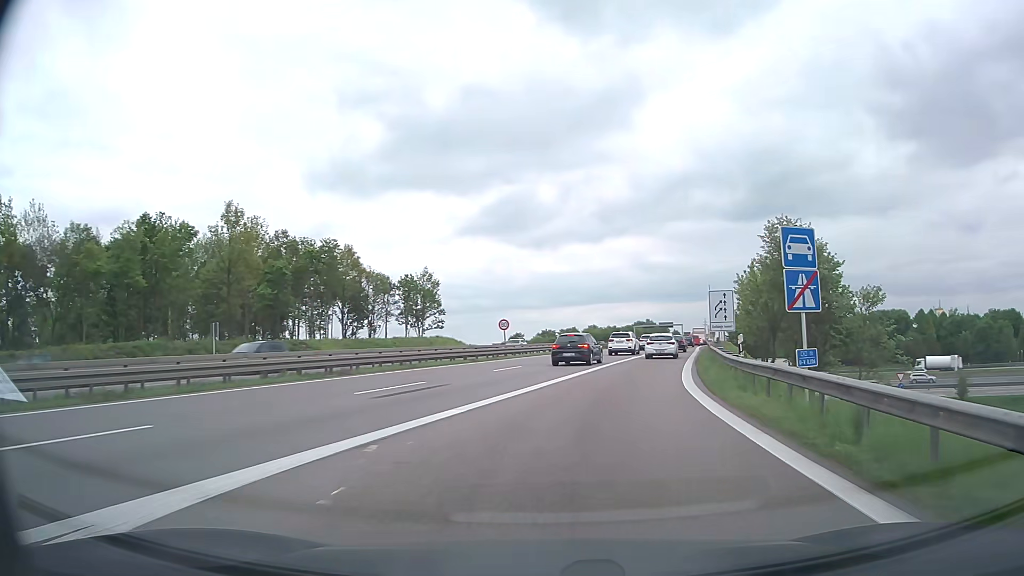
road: motorway_link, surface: asphalt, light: Day
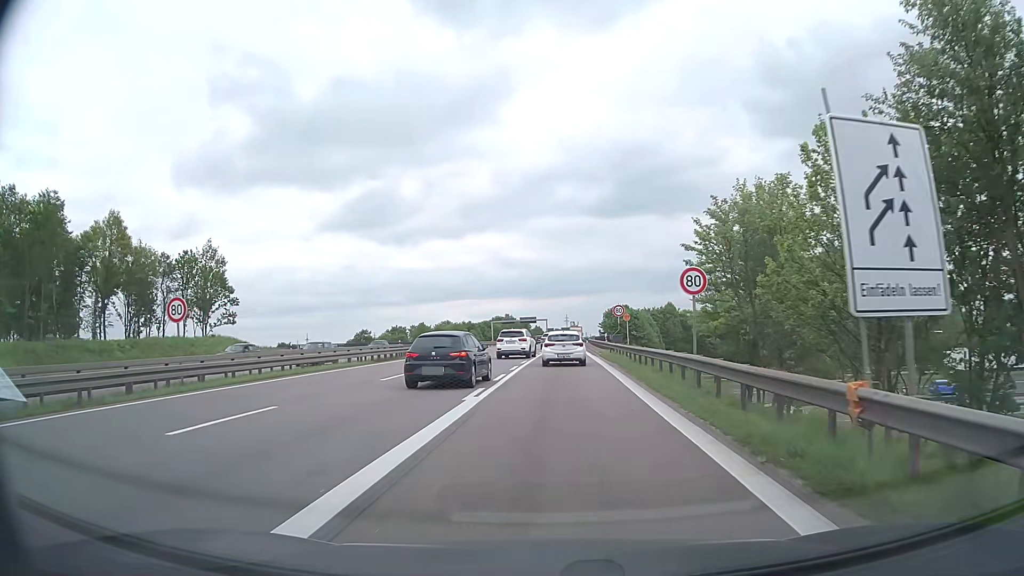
(+4.2, +26.9) m; +13°
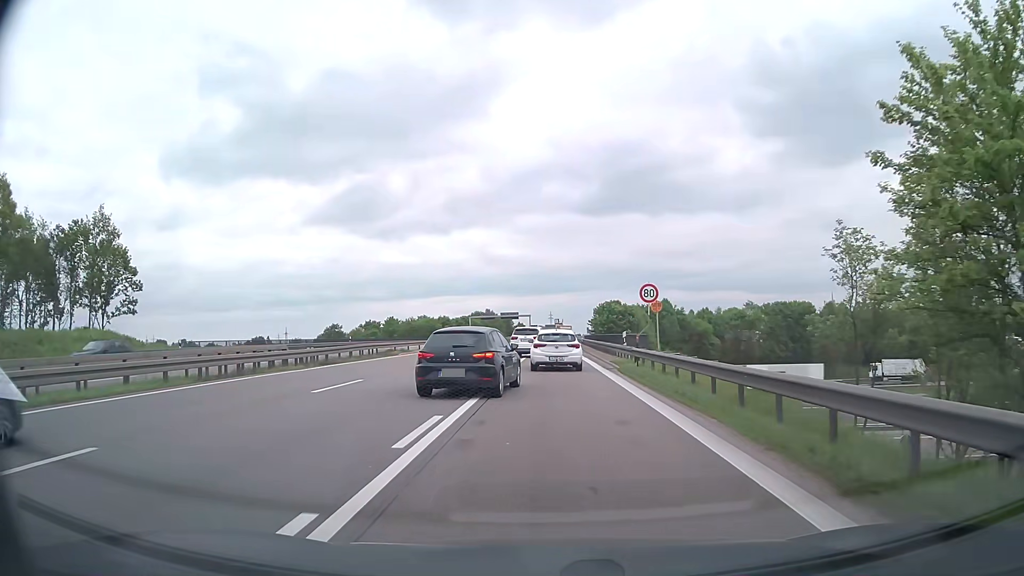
(+0.3, +17.8) m; +2°
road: trunk
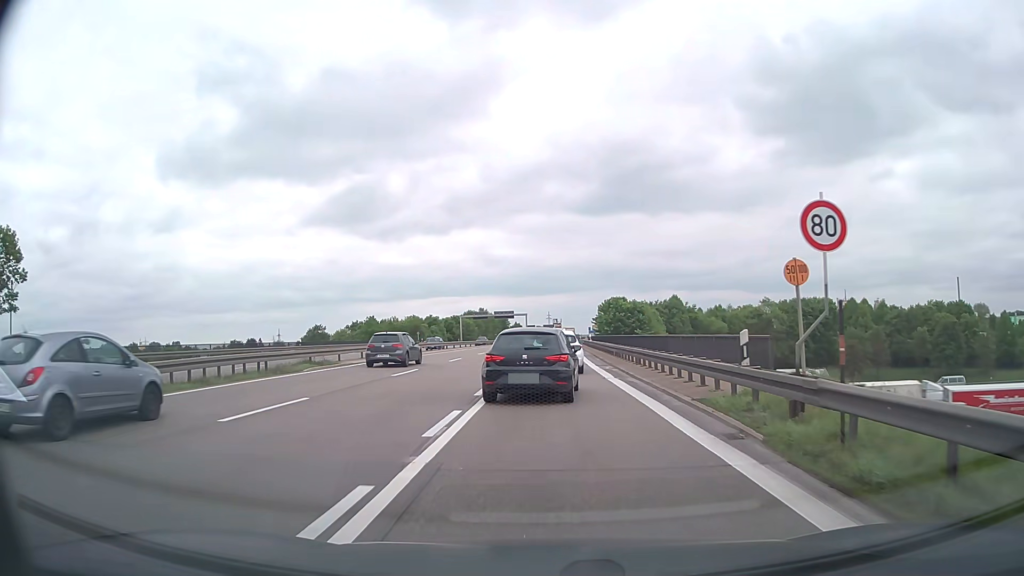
(0.0, +16.6) m; 0°
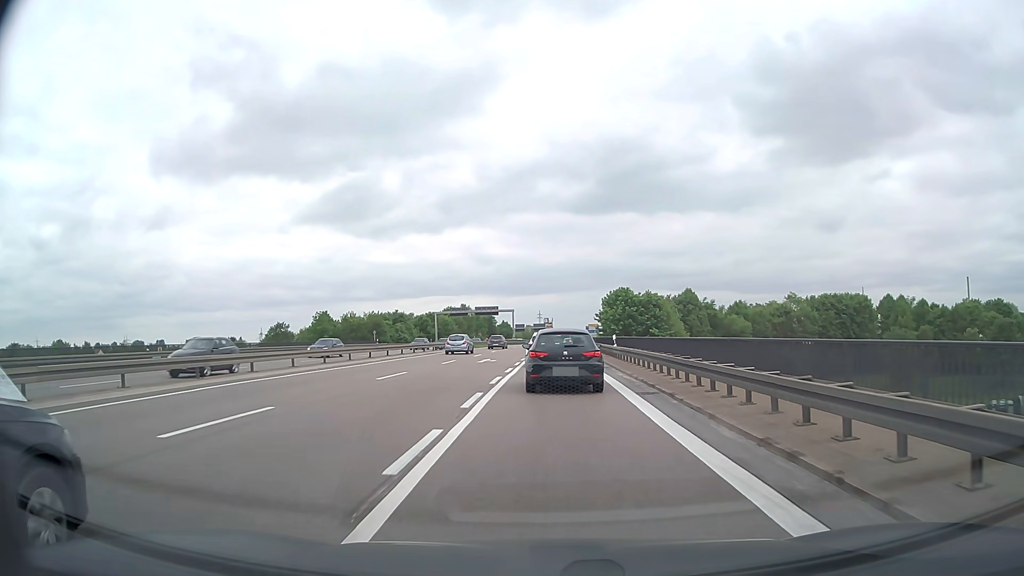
(+0.2, +26.1) m; +1°
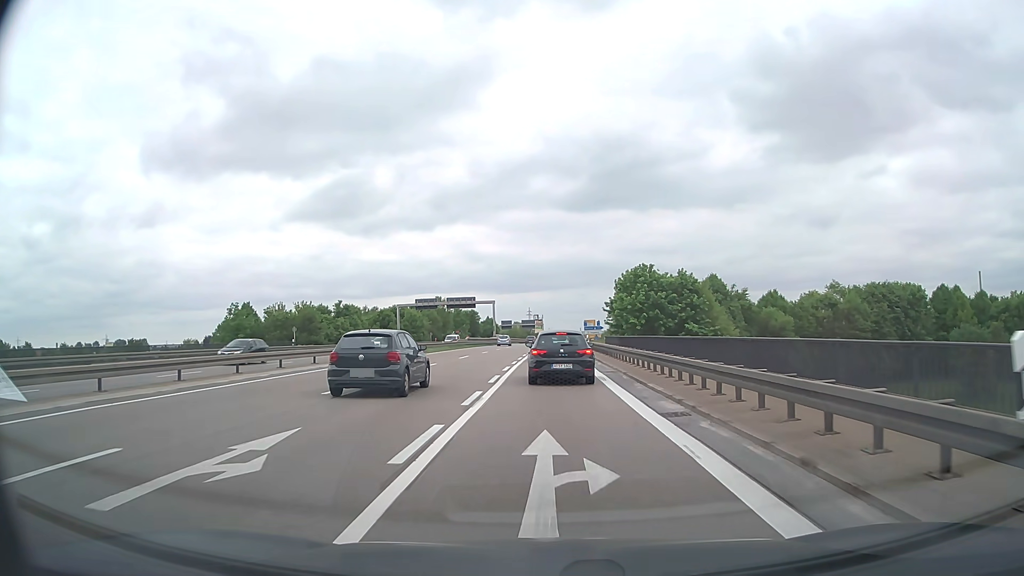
(0.0, +29.2) m; 0°
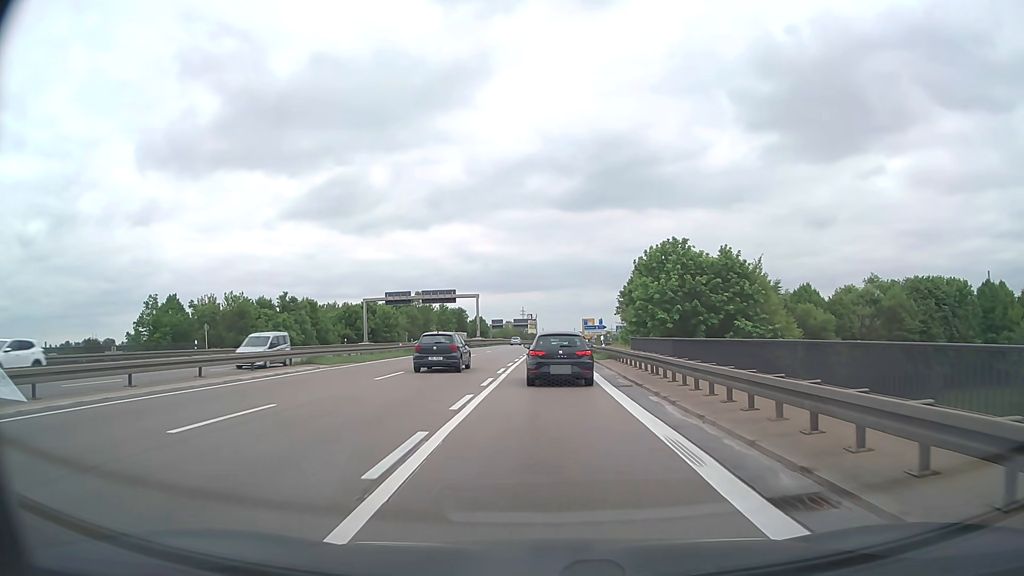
(+0.1, +18.5) m; 0°
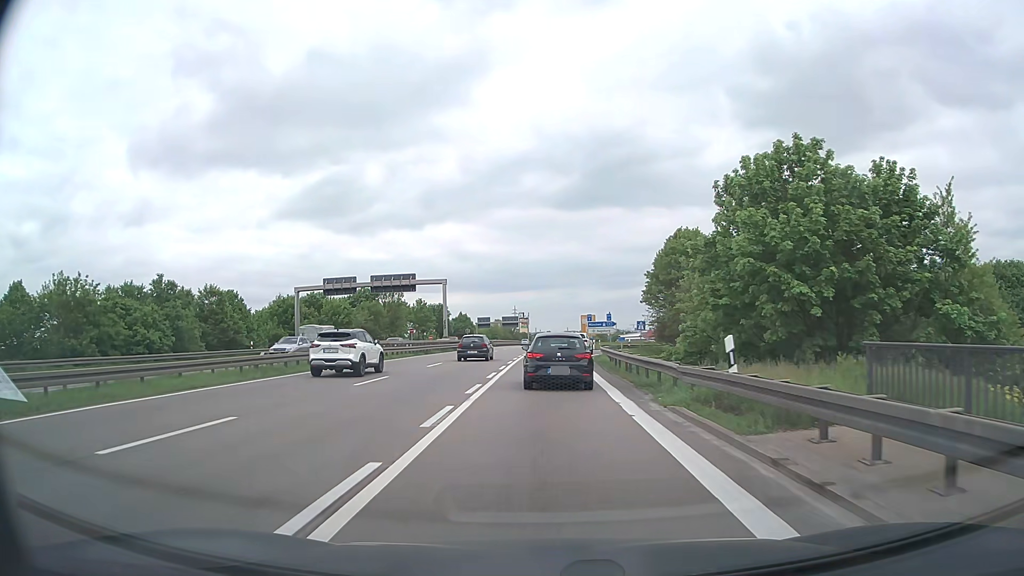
(+0.1, +25.8) m; 0°
(0, +10) (0, +20) (0, +30) (0, +40) (0, +50) (0, +60) (0, +70) (+1, +80) (+1, +90) (+1, +100) m
